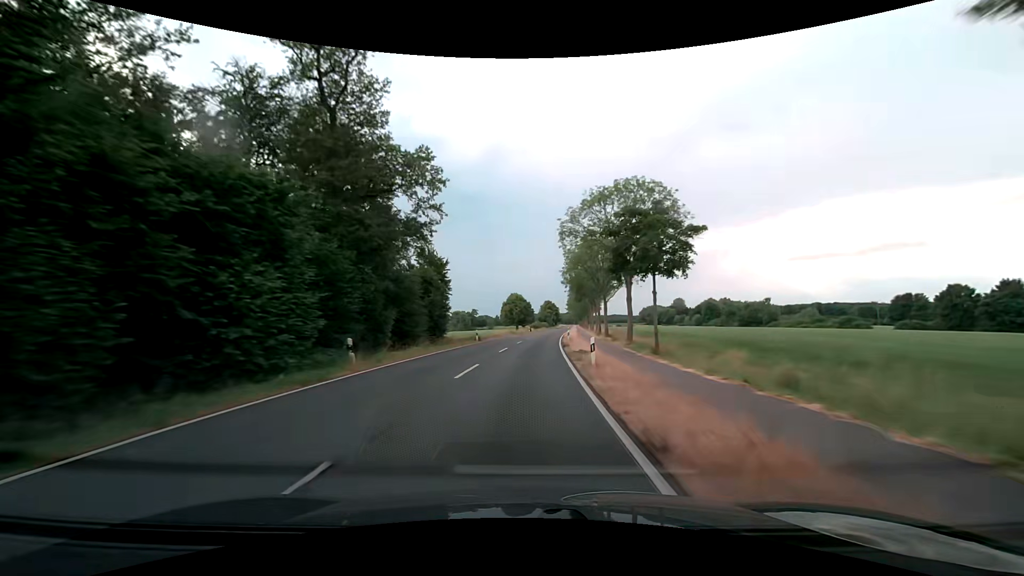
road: secondary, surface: asphalt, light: Day
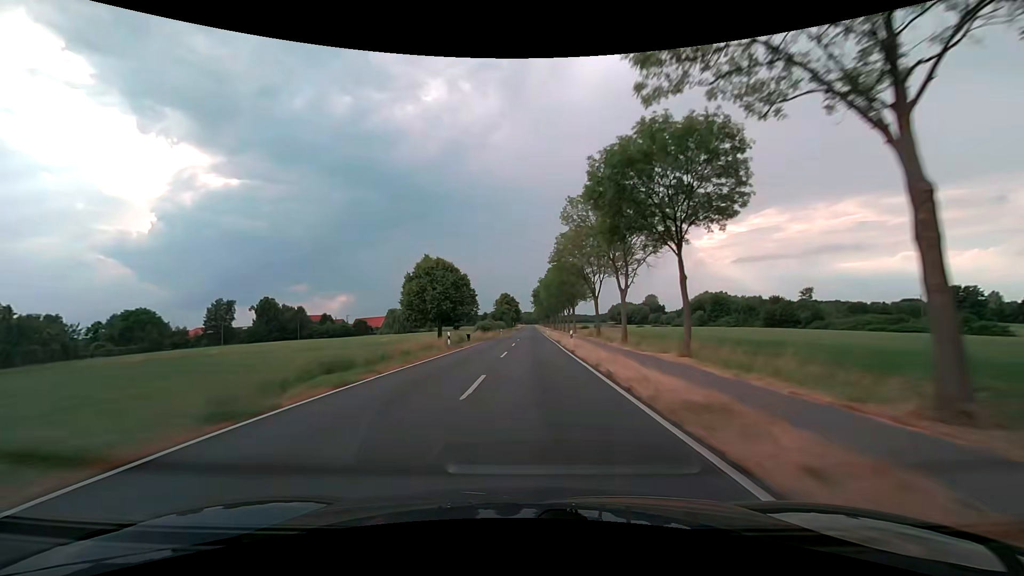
(+3.3, +63.3) m; +5°
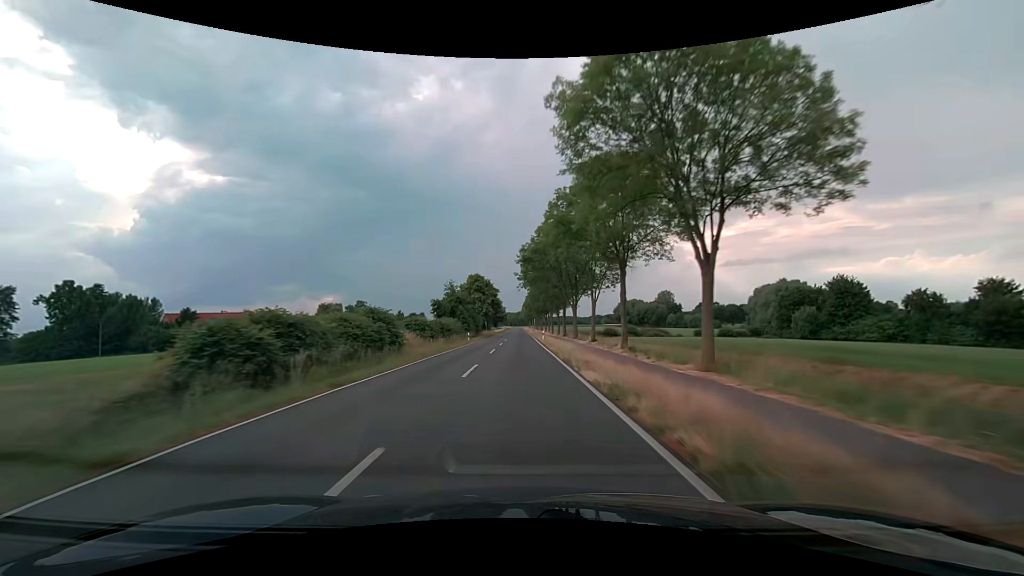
(+1.9, +79.3) m; +2°
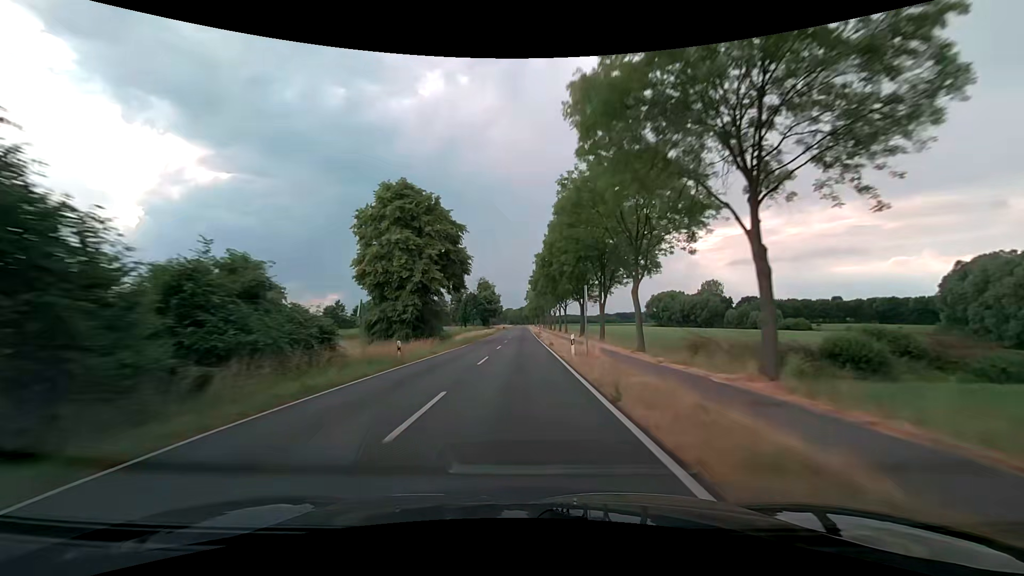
(-0.5, +79.2) m; 0°
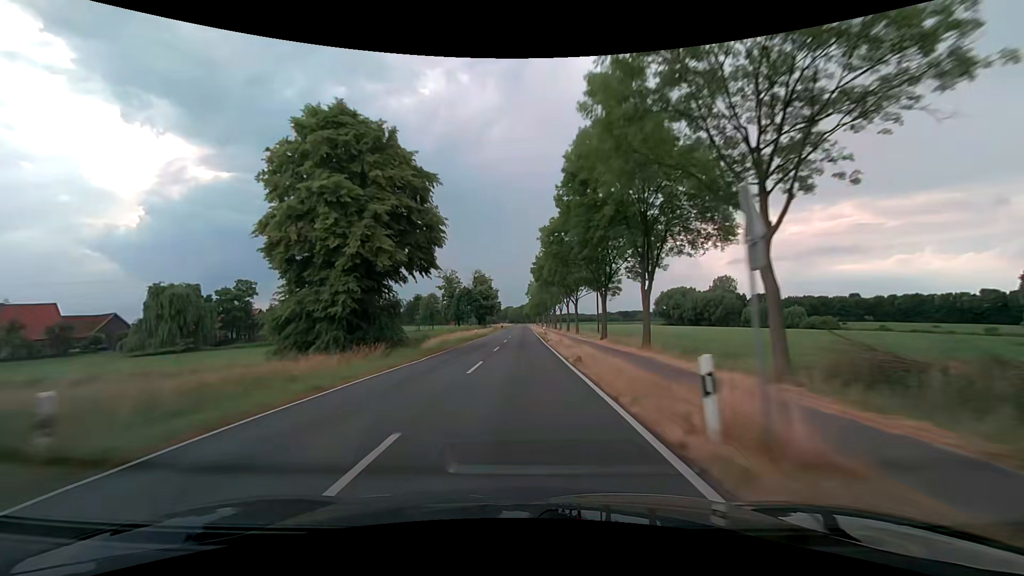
(0.0, +15.8) m; 0°
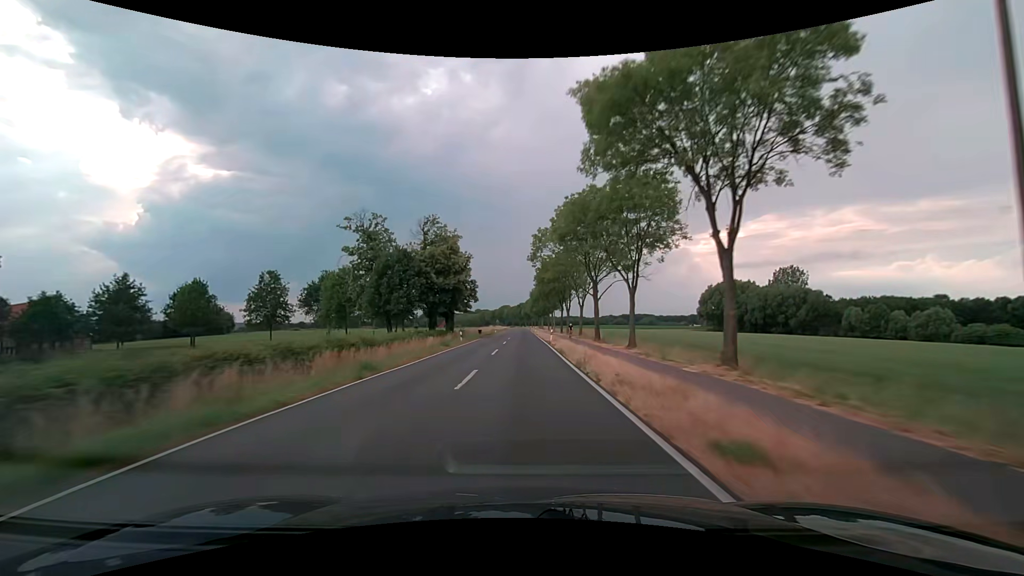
(-0.4, +63.3) m; 0°
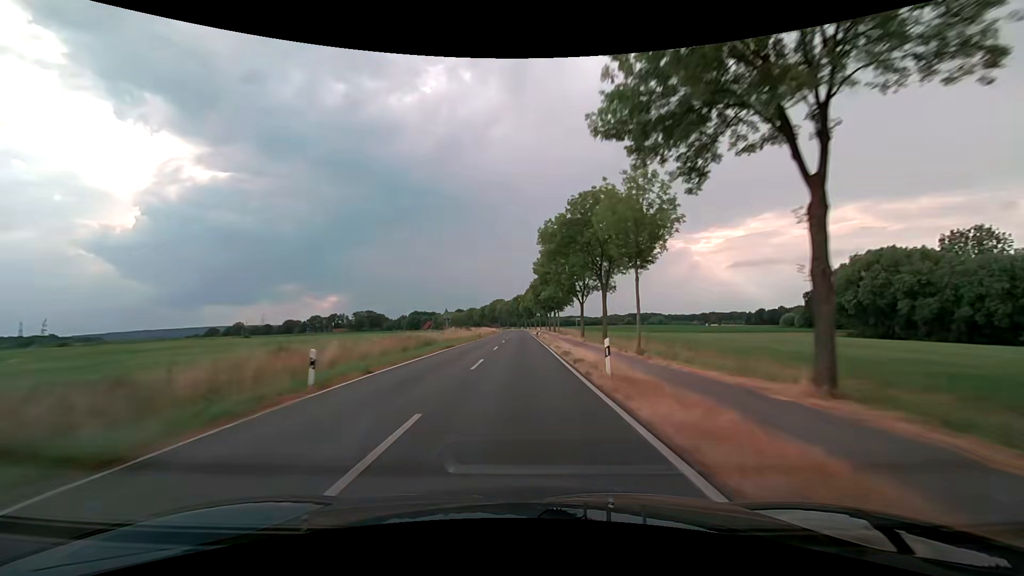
(+0.2, +79.0) m; 0°
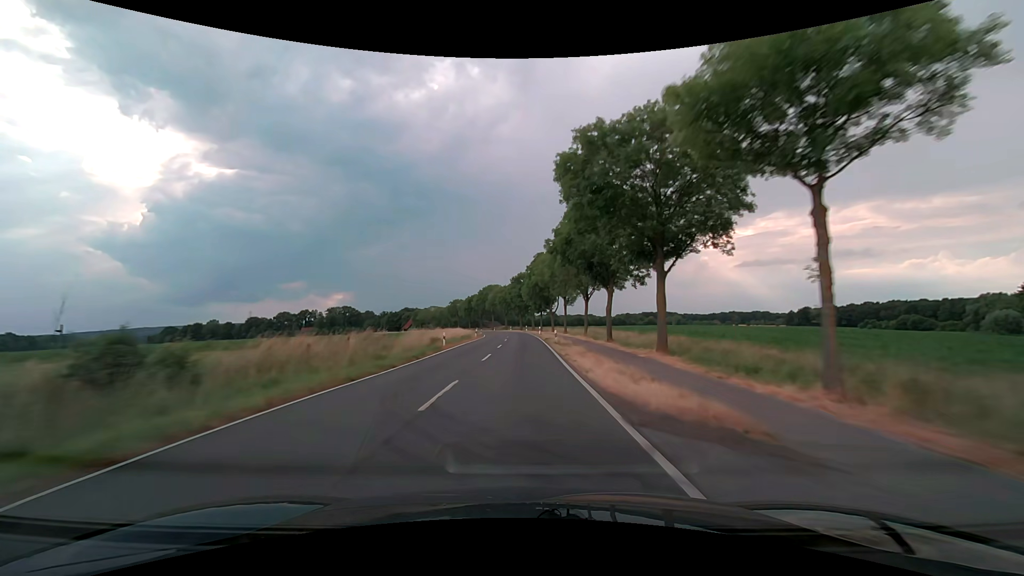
(0.0, +79.0) m; -1°
(0, +10) (0, +20) (0, +30) (0, +40) (0, +50) (-1, +60) (-1, +70) (-2, +80) (-3, +90) (-4, +100) m
